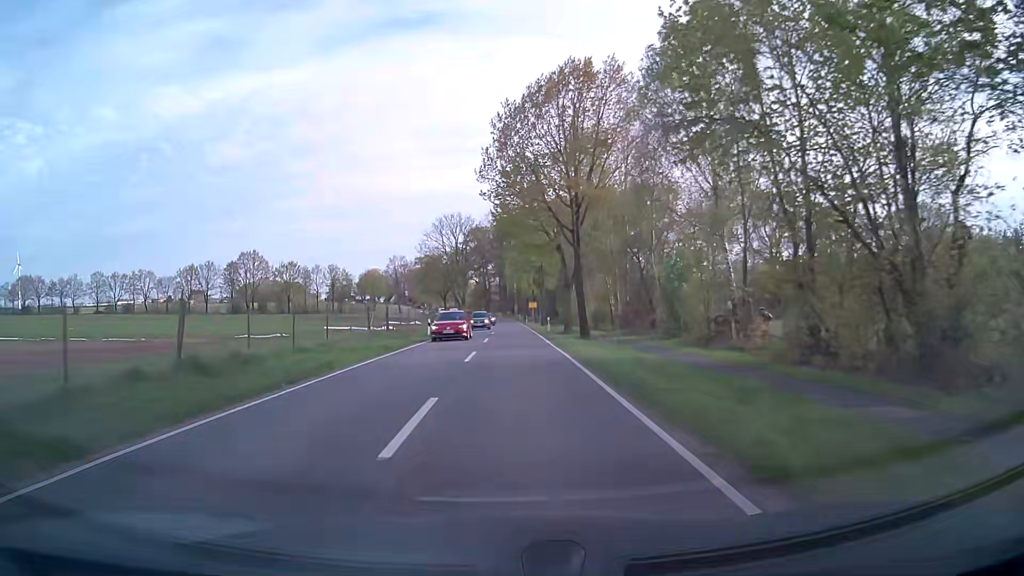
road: secondary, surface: asphalt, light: Day
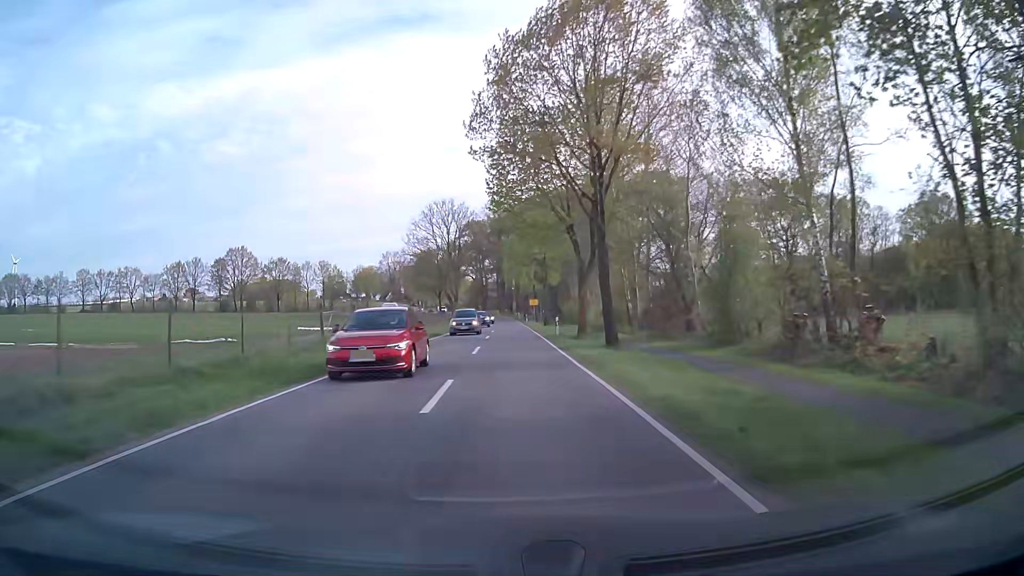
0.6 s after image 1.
(0.0, +8.7) m; 0°
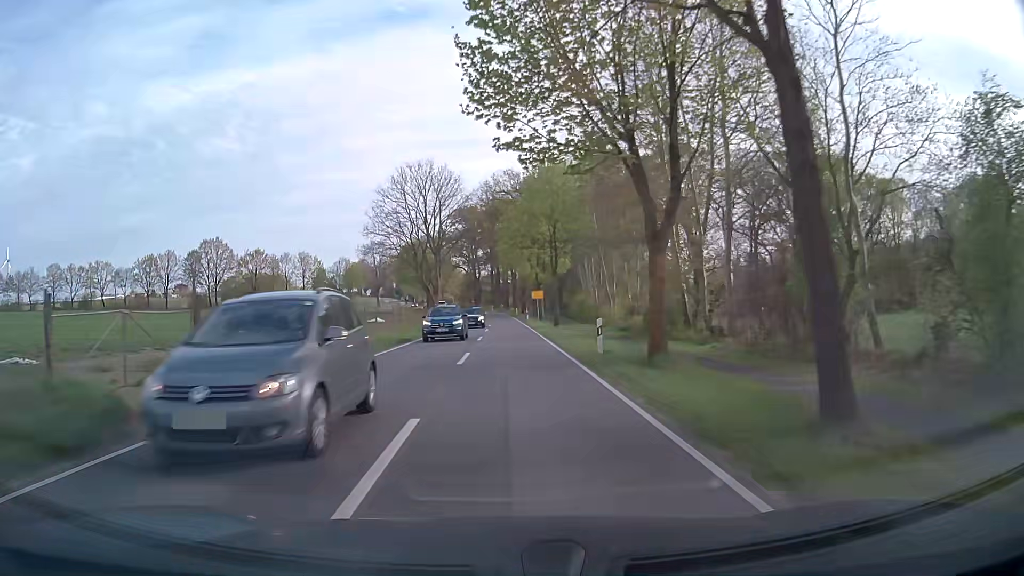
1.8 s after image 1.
(+0.1, +16.8) m; 0°
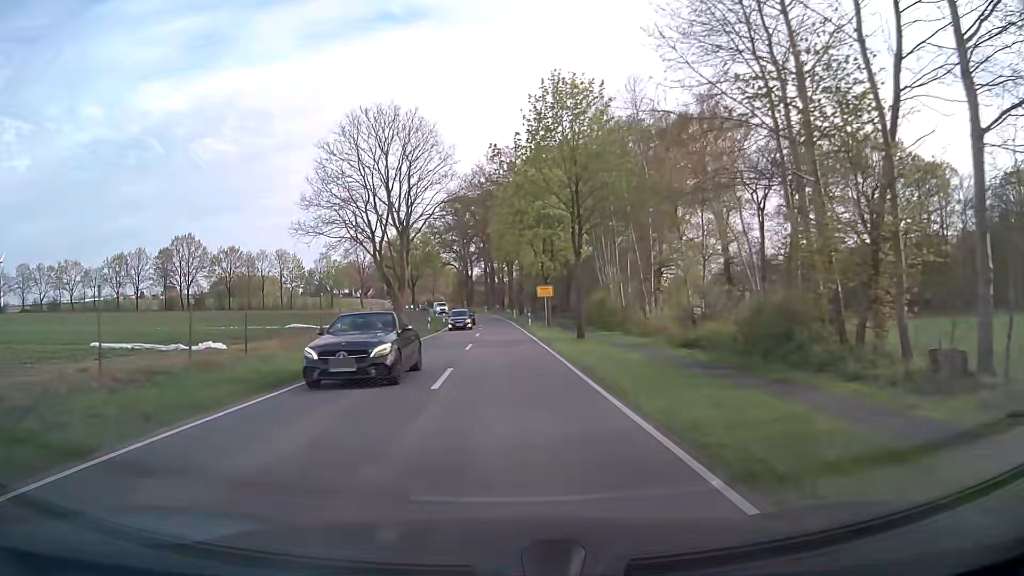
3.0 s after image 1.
(+0.1, +16.3) m; 0°
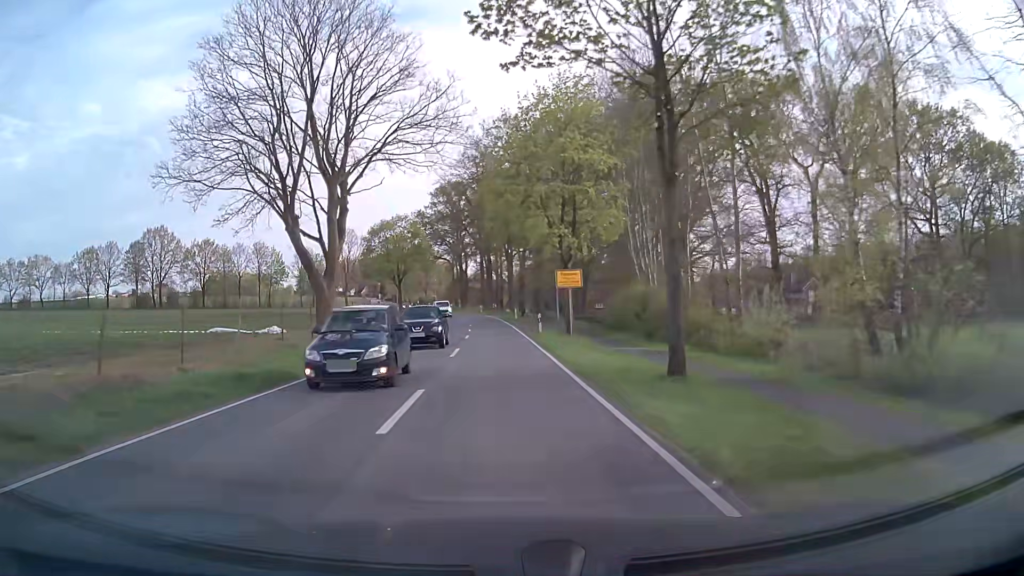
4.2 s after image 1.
(0.0, +15.9) m; 0°
(0, +10) (0, +20) (0, +30) (-1, +40) (-1, +50) (-2, +60) (-2, +70) (-4, +80) (-5, +90) (-7, +99) m
